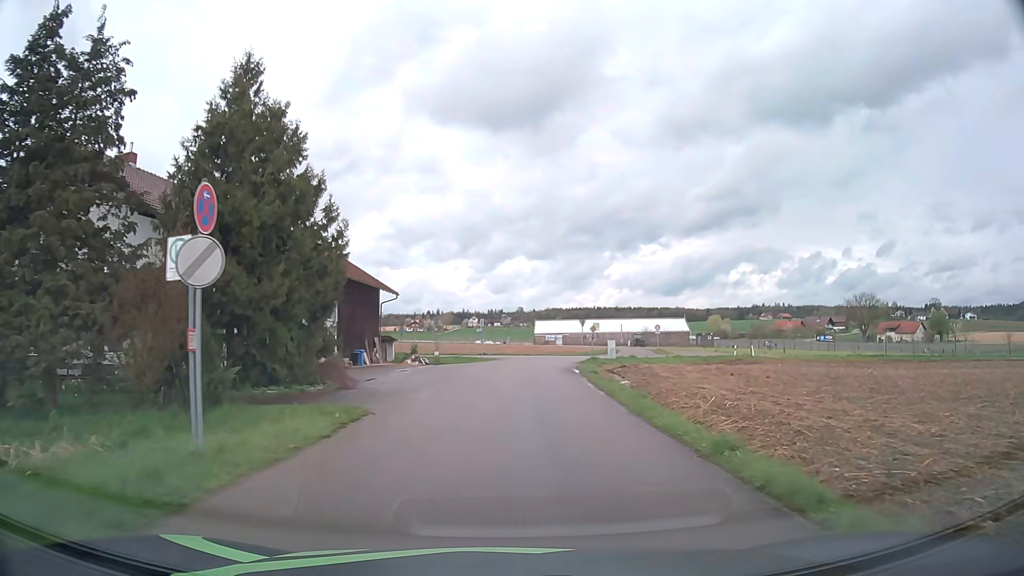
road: unclassified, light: Day
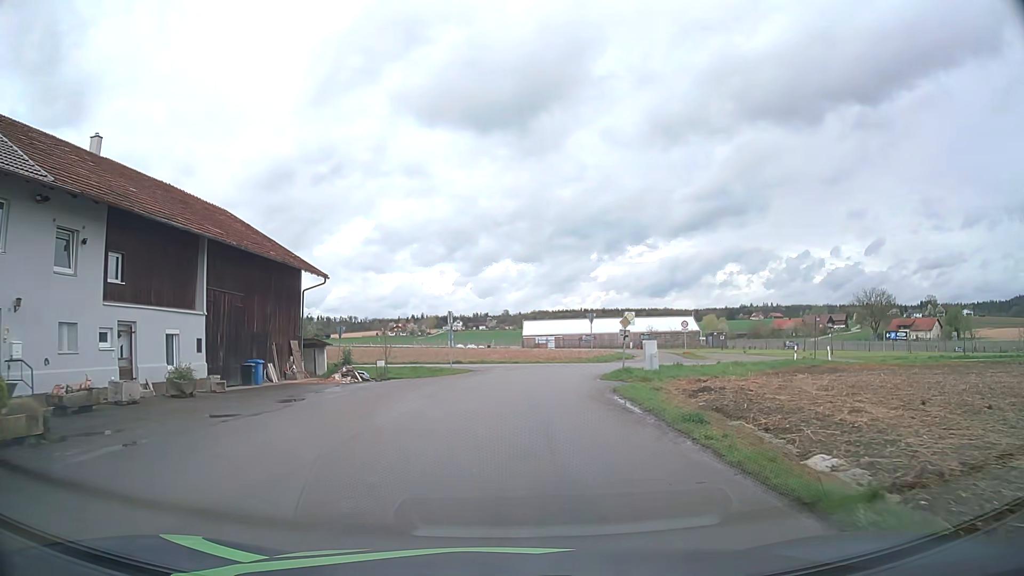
(+0.3, +16.7) m; +1°
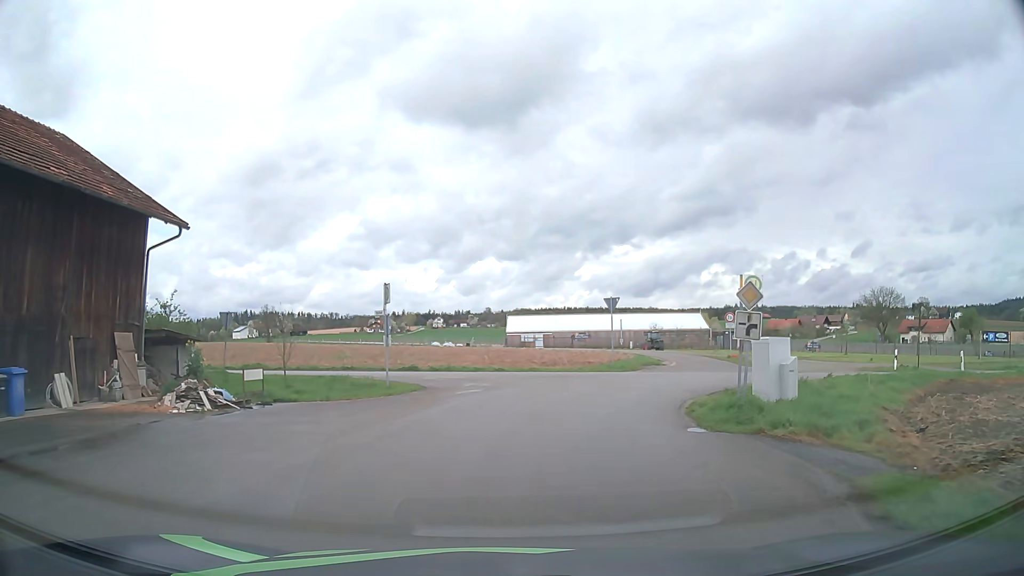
(0.0, +15.2) m; +1°
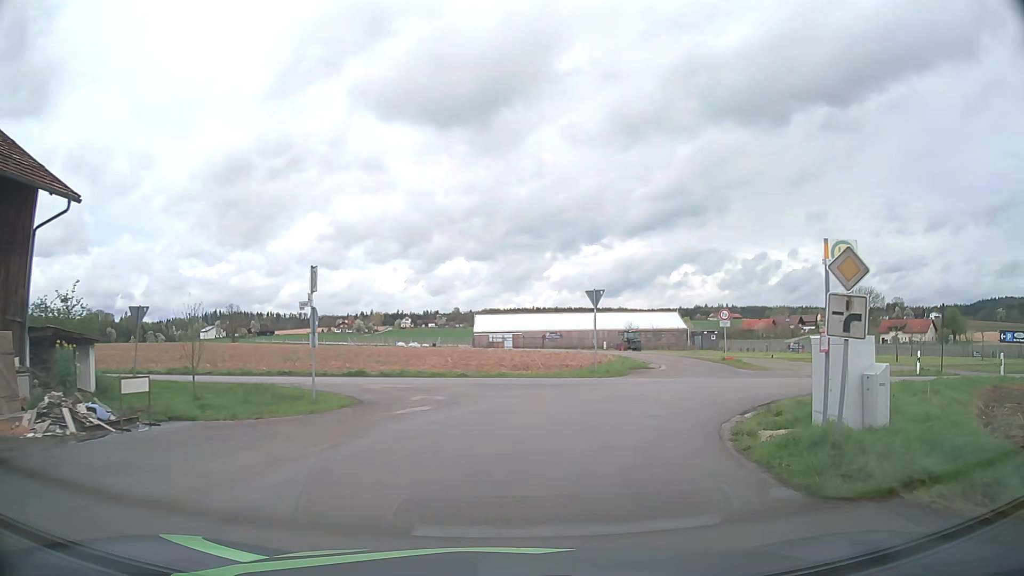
(+0.1, +4.7) m; +2°
(+1, +10) (+4, +19) (+7, +29) (+9, +39) (+9, +49) (+8, +59) (+4, +68) (0, +77) (-5, +86) (-10, +94) m
